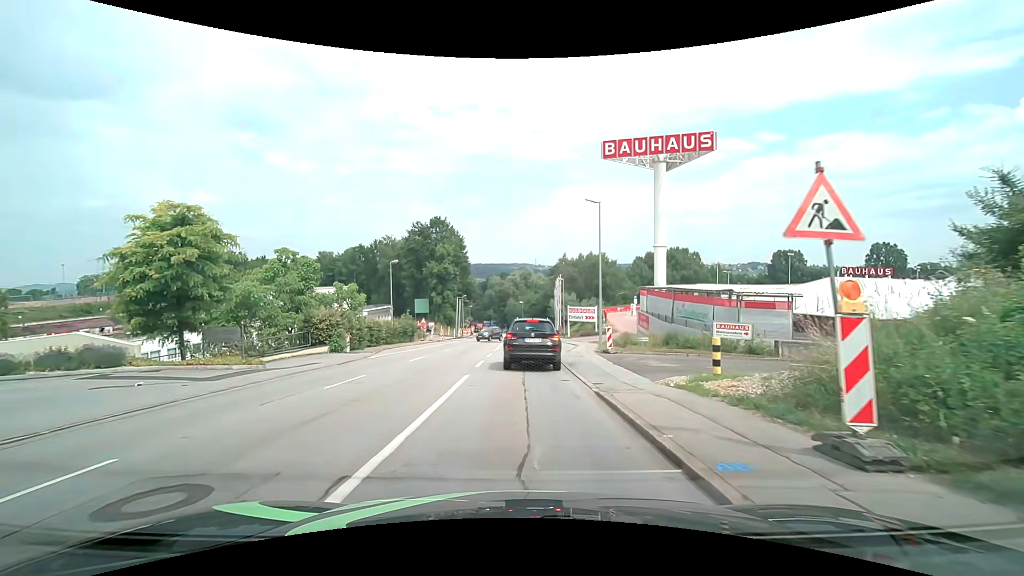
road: tertiary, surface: asphalt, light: Day
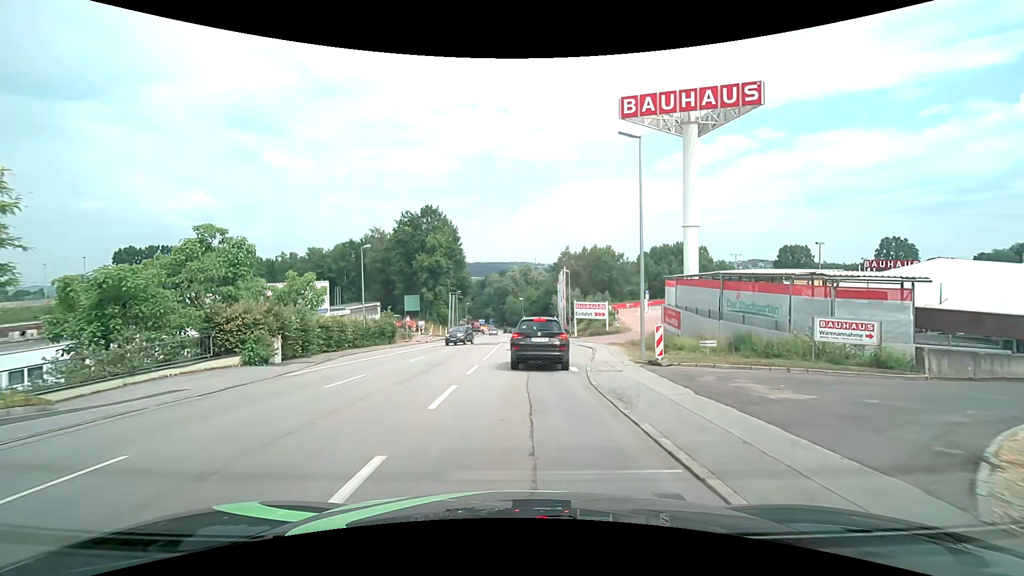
(0.0, +8.9) m; 0°
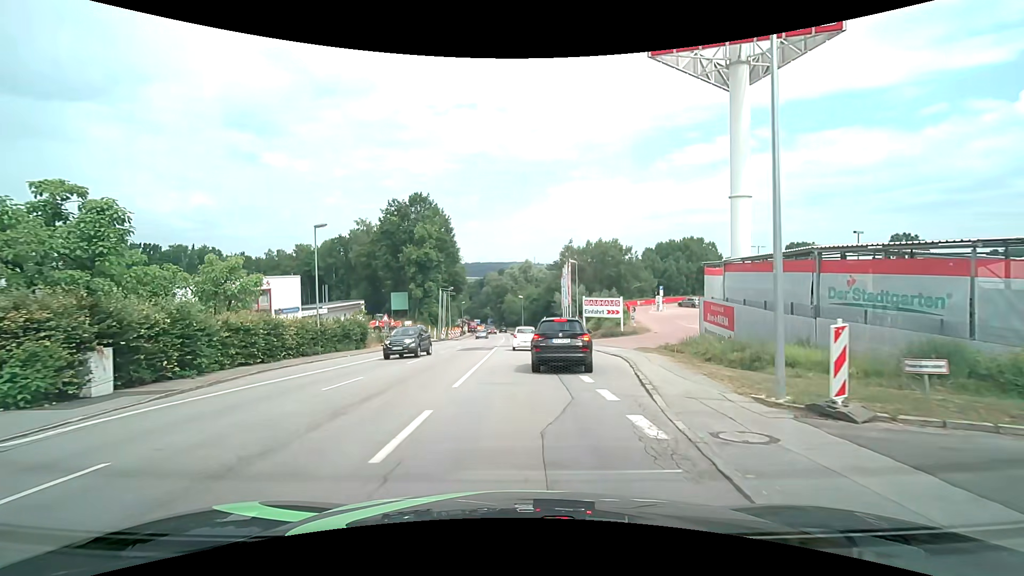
(+0.1, +9.2) m; 0°
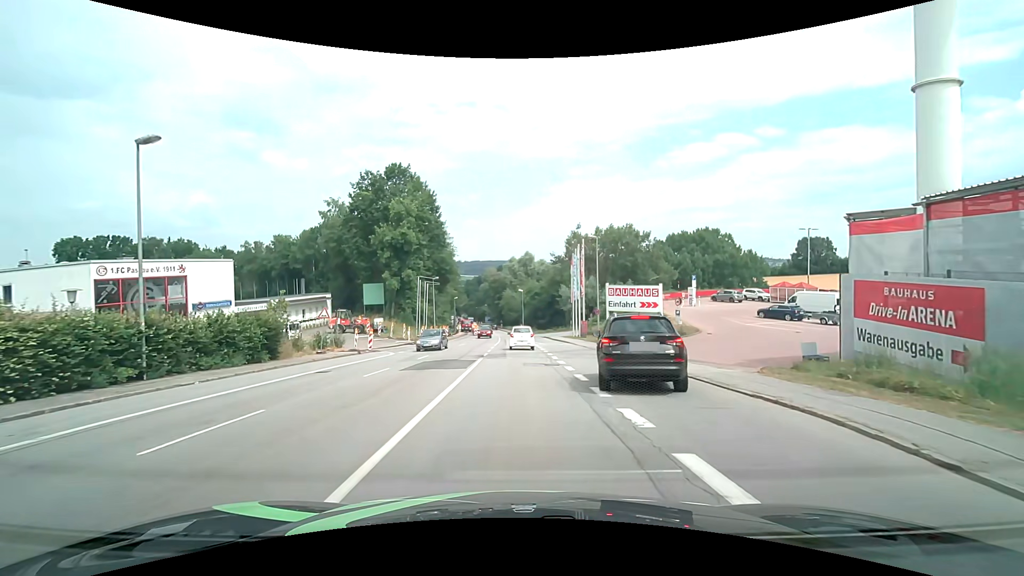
(0.0, +14.7) m; 0°
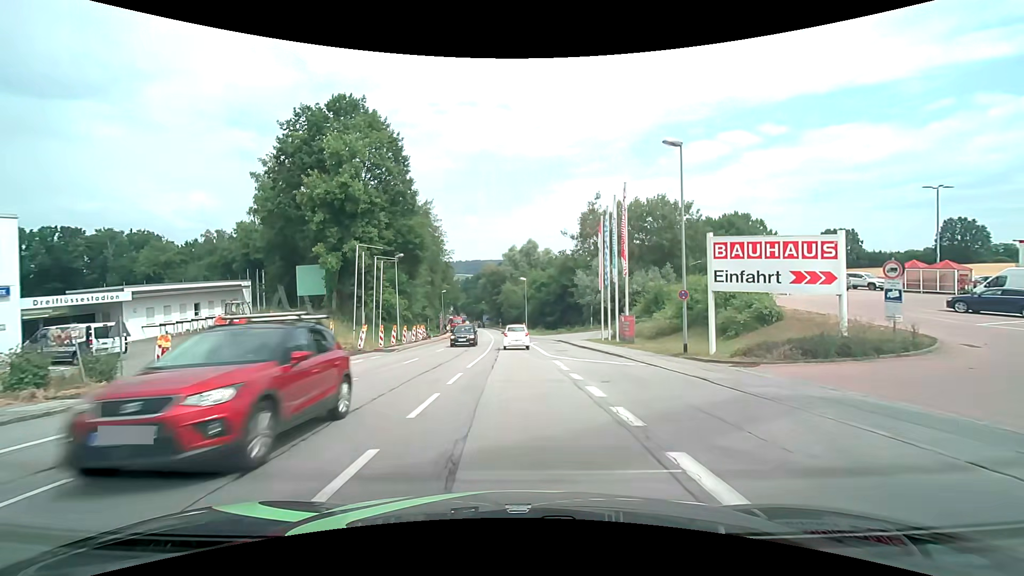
(0.0, +21.1) m; 0°
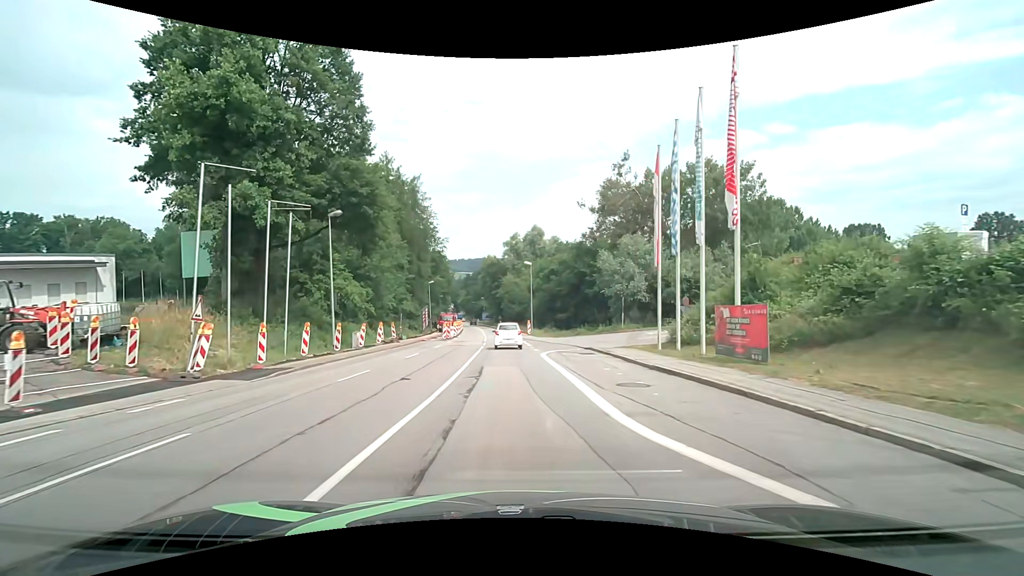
(-0.2, +16.7) m; 0°
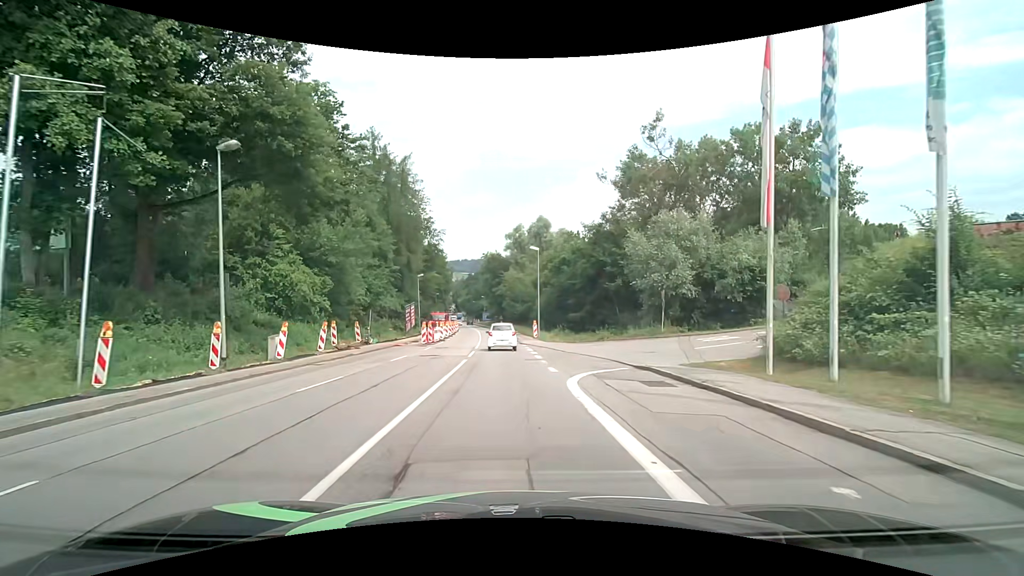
(-0.1, +11.2) m; 0°
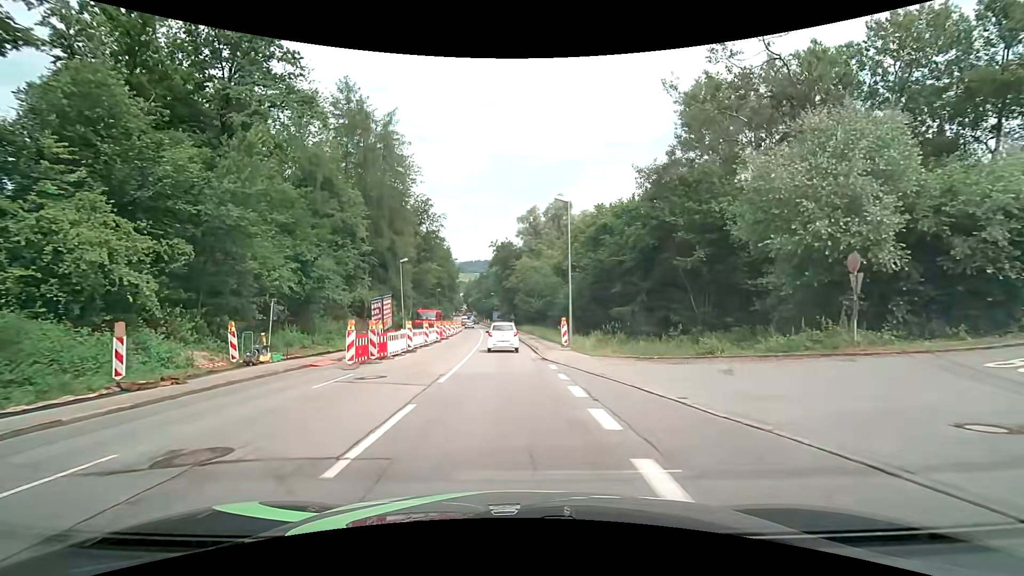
(-0.2, +17.2) m; -1°
